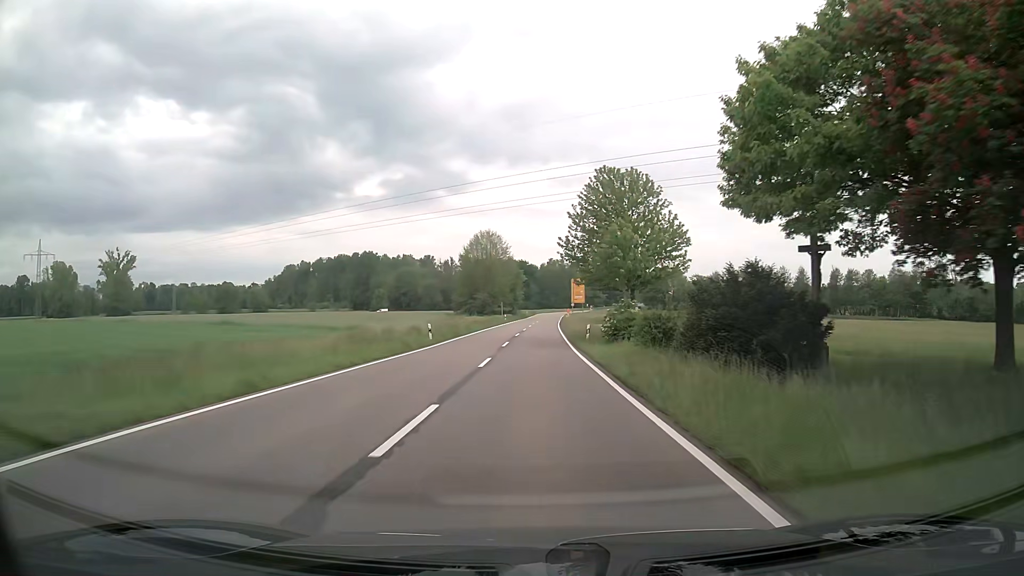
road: secondary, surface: asphalt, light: Day
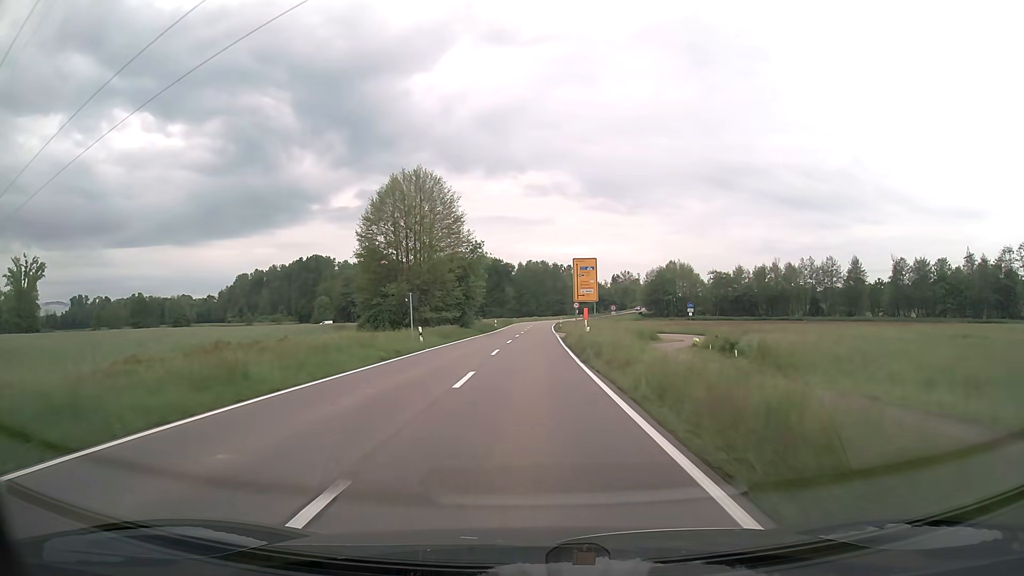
(+1.1, +54.0) m; +2°
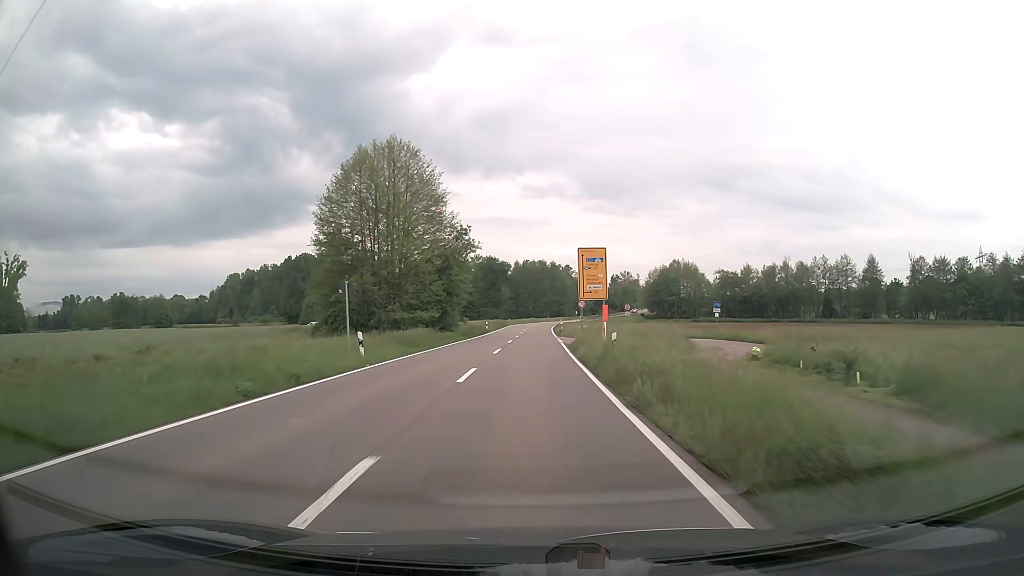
(0.0, +10.7) m; 0°
(0, +10) (0, +20) (0, +30) (0, +40) (0, +50) (0, +60) (+1, +70) (+1, +80) (+1, +90) (+2, +100) m
